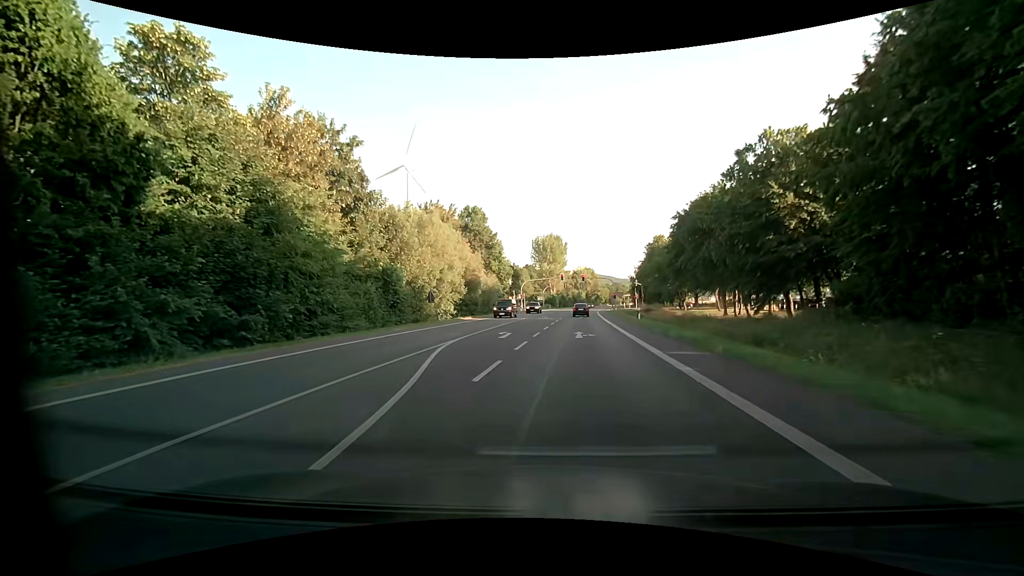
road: primary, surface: asphalt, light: Day
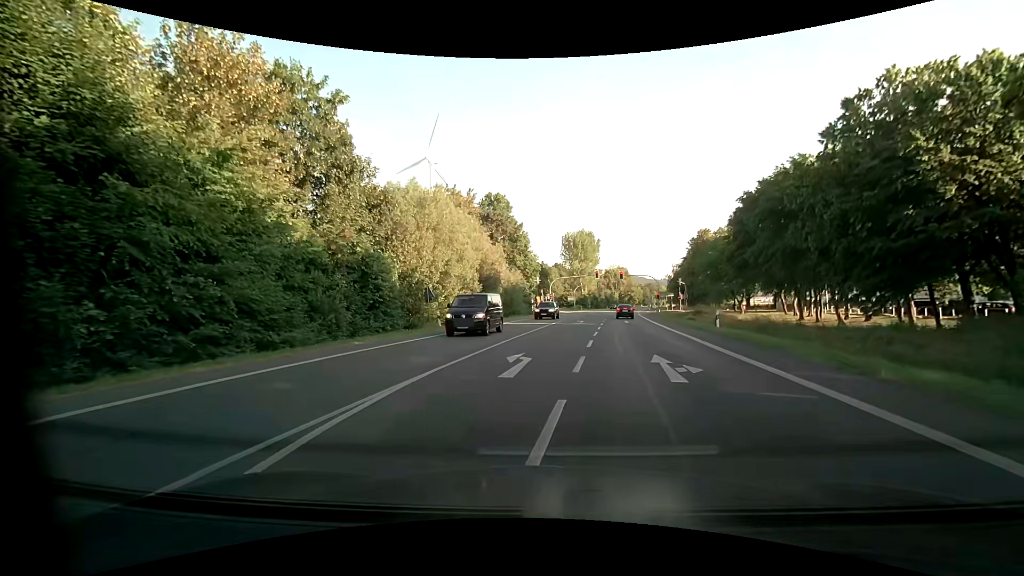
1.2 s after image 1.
(-0.4, +10.5) m; -3°
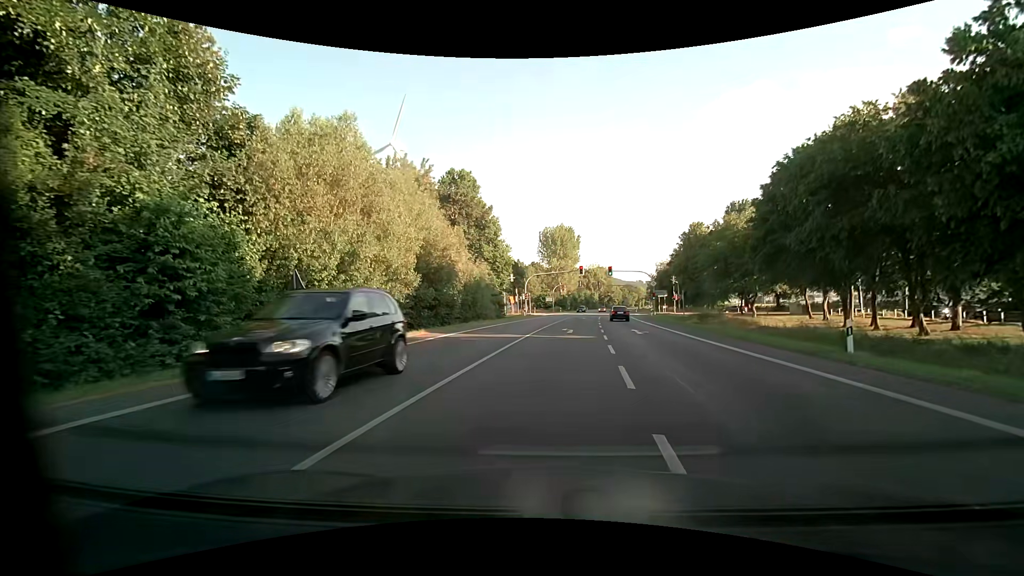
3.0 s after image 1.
(+0.2, +13.7) m; +2°
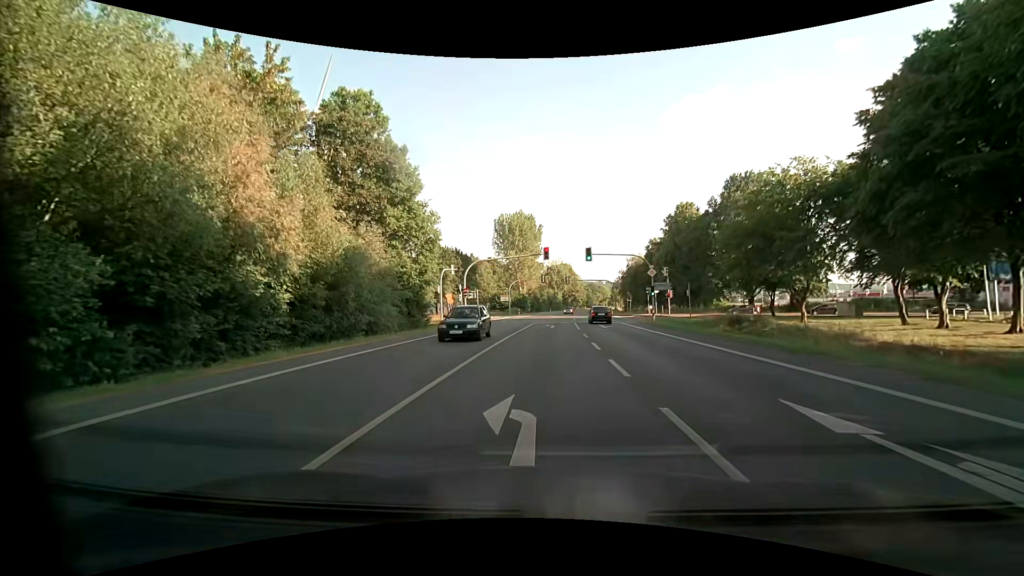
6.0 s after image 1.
(+1.2, +22.9) m; +4°
(0, +10) (0, +20) (+1, +30) (+1, +40) (+2, +50) (+2, +60) (+1, +70) (-6, +77) (-15, +78) (-25, +78) m
